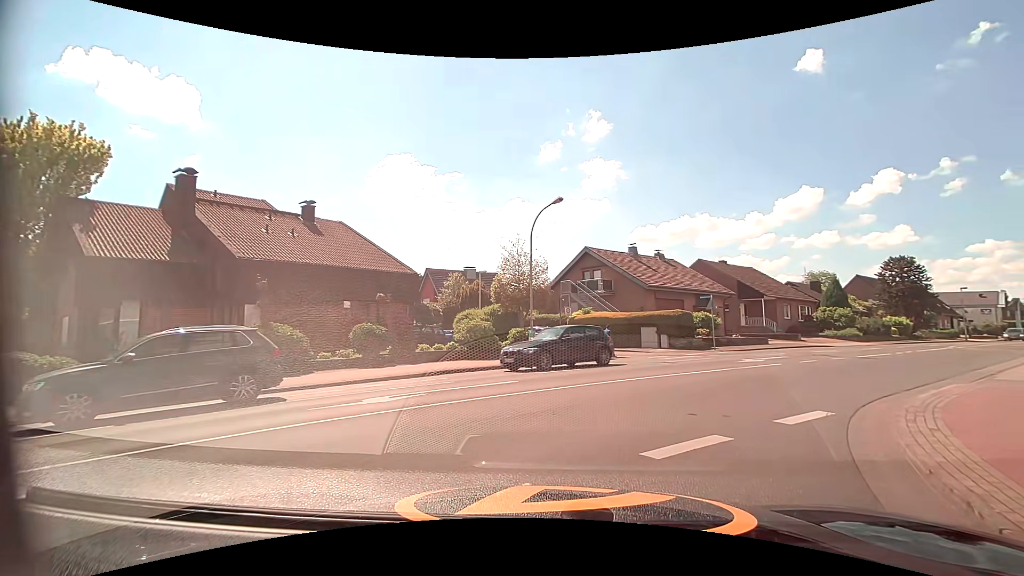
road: tertiary_link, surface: asphalt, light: Day
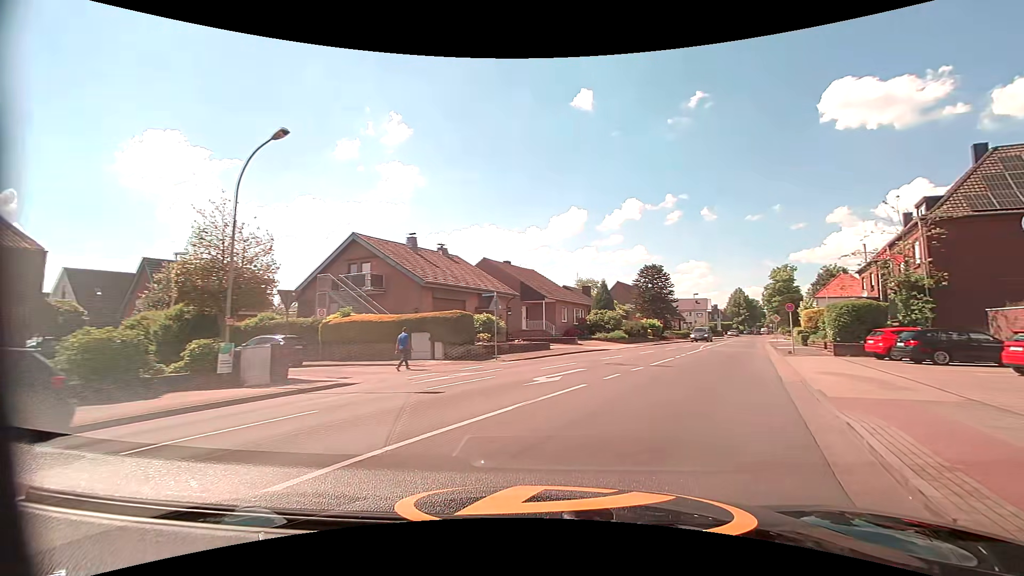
(+1.8, +7.6) m; +25°
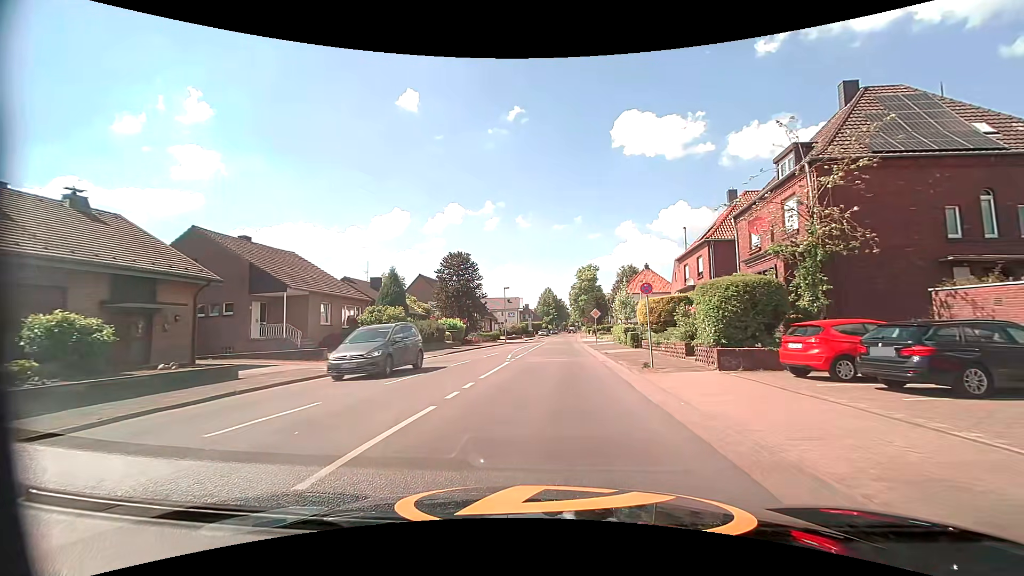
(+4.1, +14.5) m; +22°
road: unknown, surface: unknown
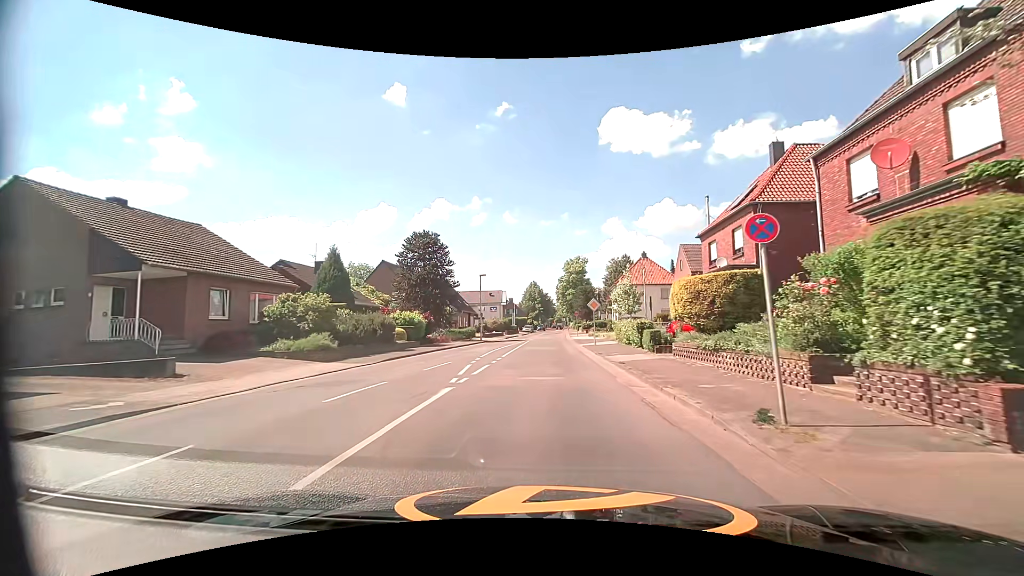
(+0.1, +9.8) m; +1°
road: tertiary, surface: asphalt
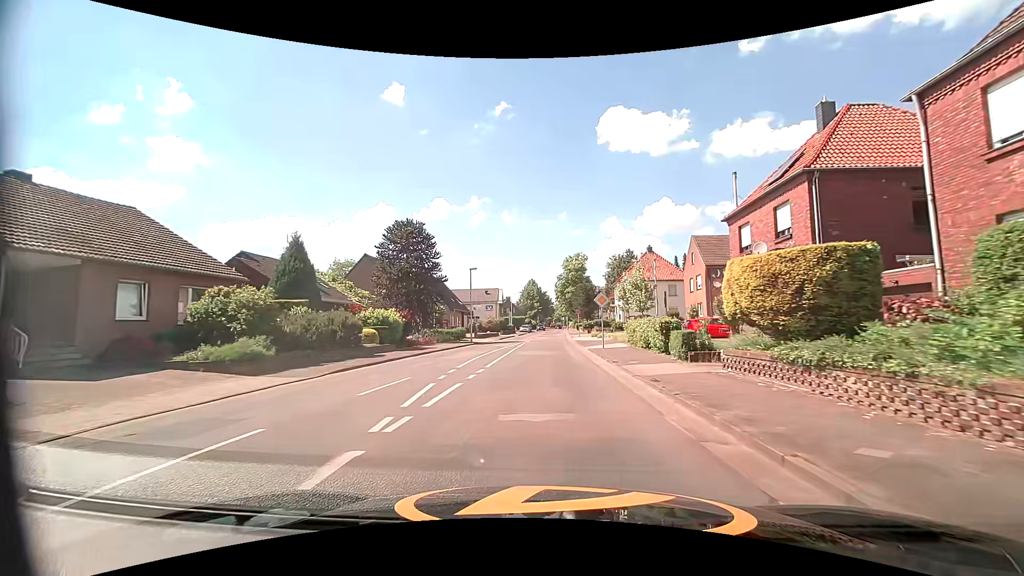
(0.0, +5.2) m; 0°
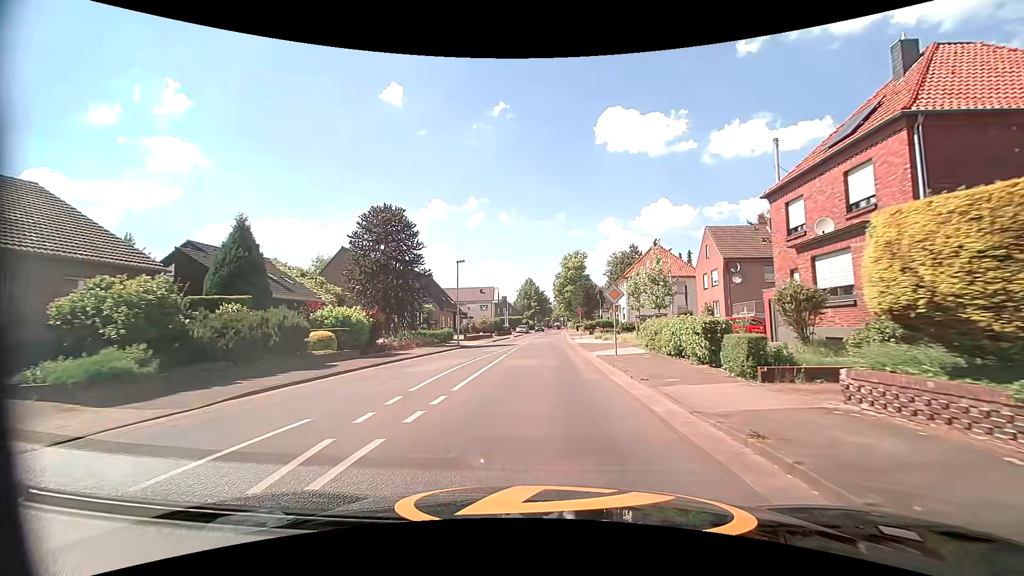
(0.0, +5.3) m; +1°
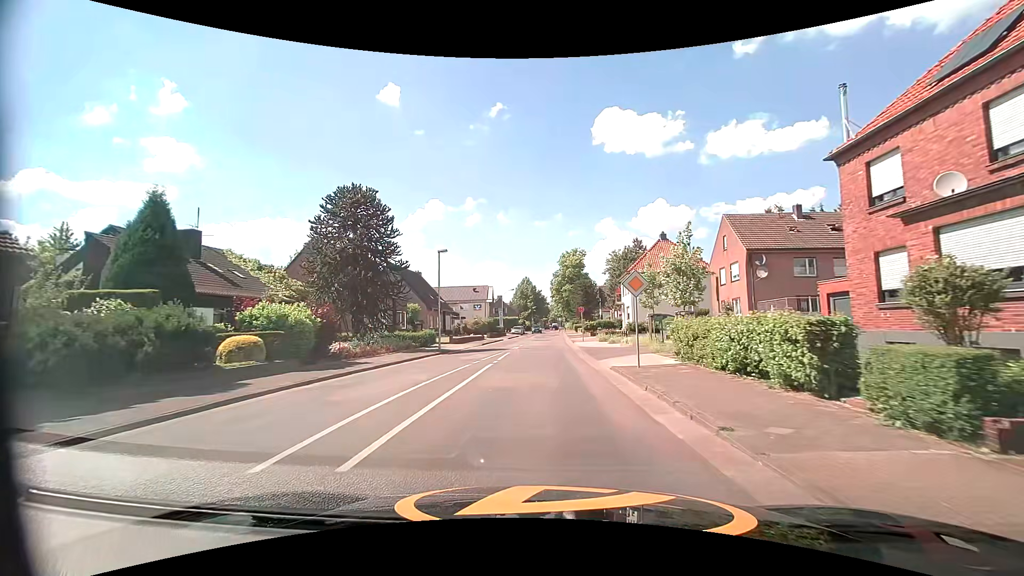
(0.0, +5.5) m; 0°
